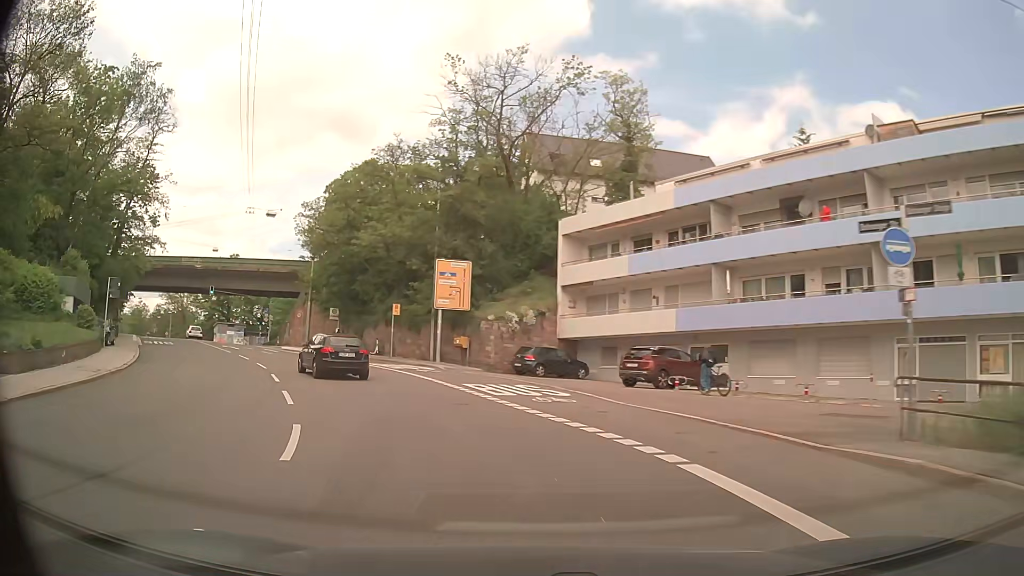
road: secondary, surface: asphalt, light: Day
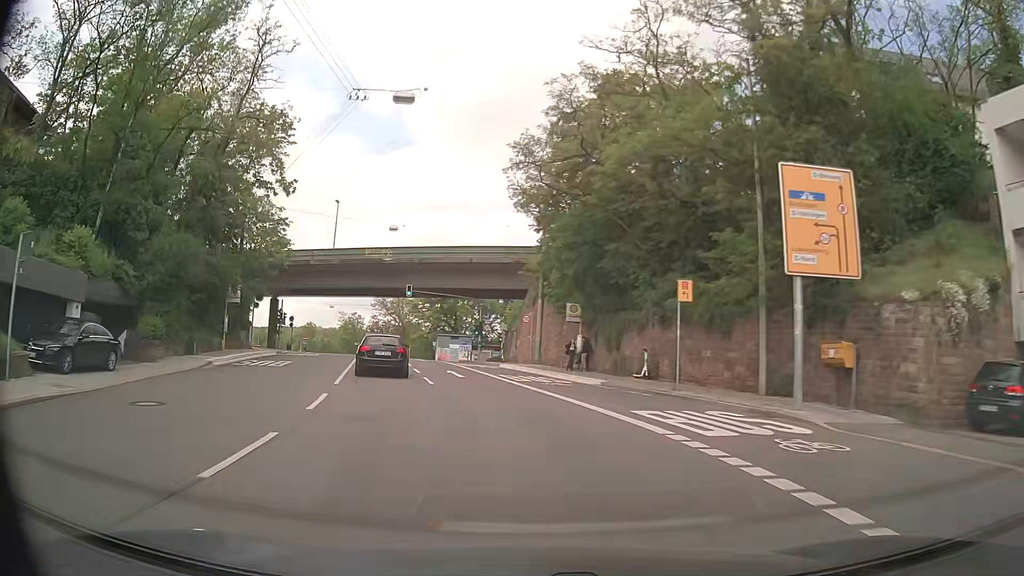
(-4.1, +19.9) m; -22°
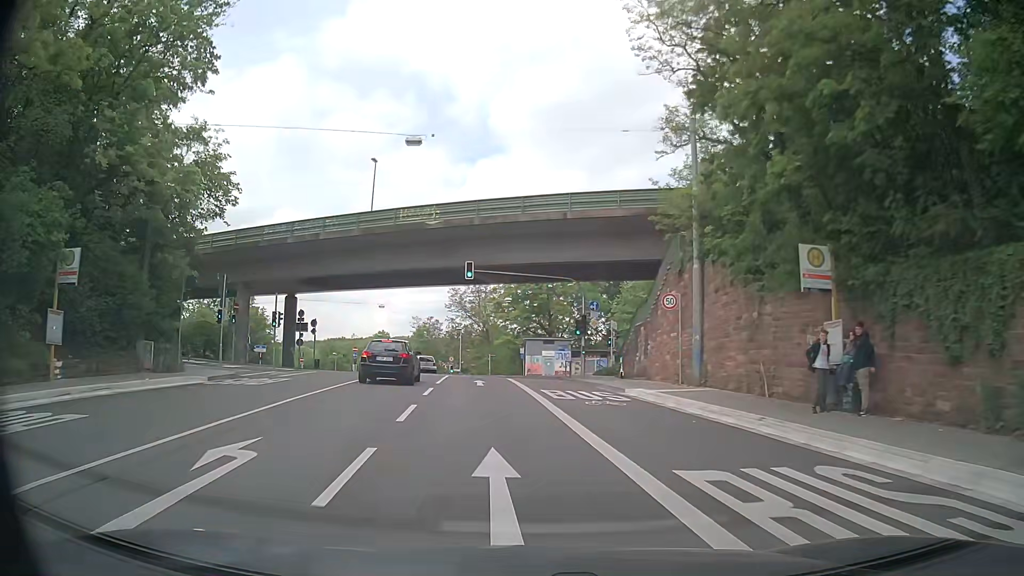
(-1.4, +21.1) m; -8°
(0, +10) (-1, +20) (-2, +30) (-3, +40) (-4, +50) (-5, +60) (-8, +69) (-11, +79) (-17, +87) (-23, +95) m
